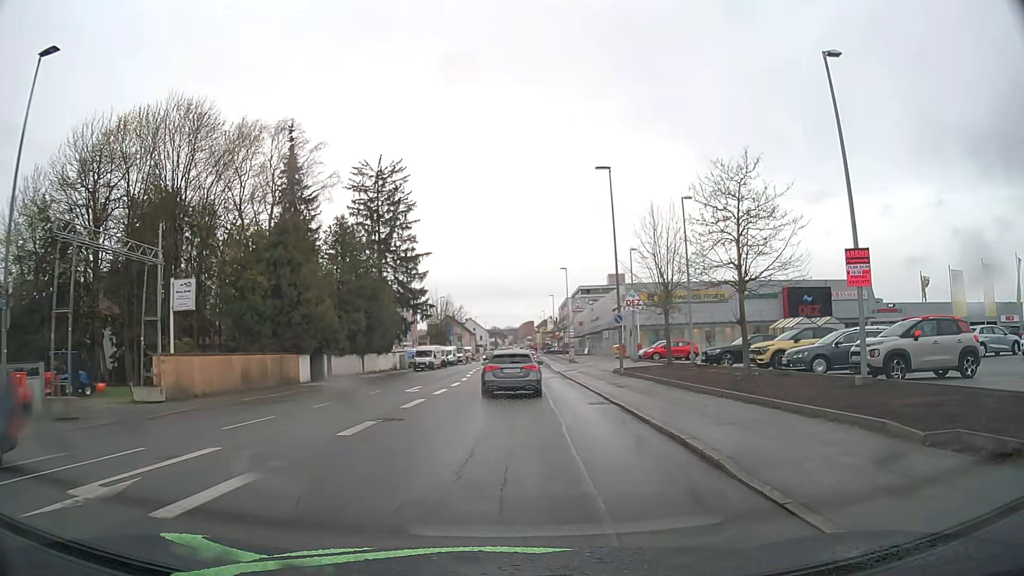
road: tertiary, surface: asphalt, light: Day
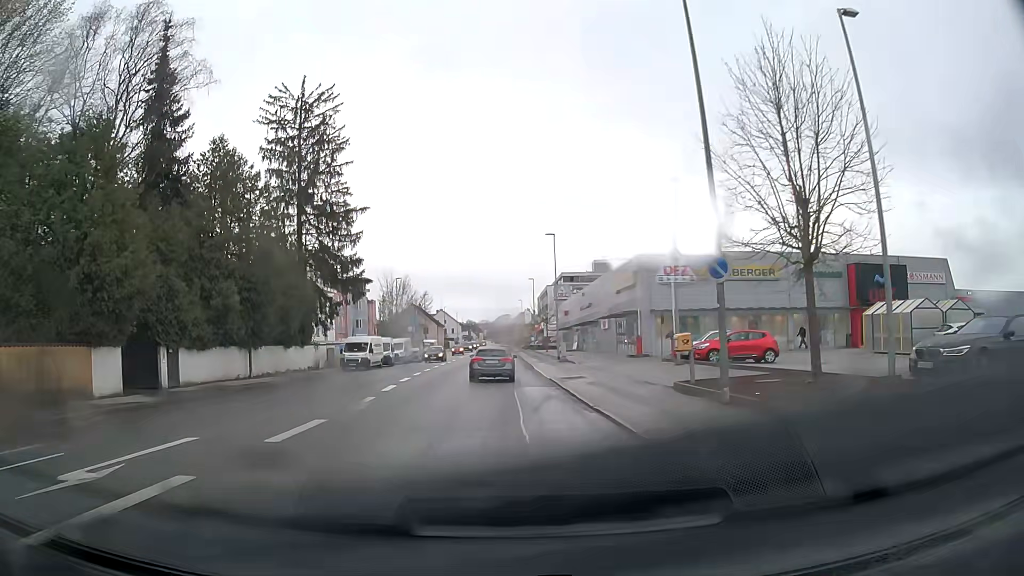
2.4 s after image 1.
(+0.8, +20.0) m; +2°
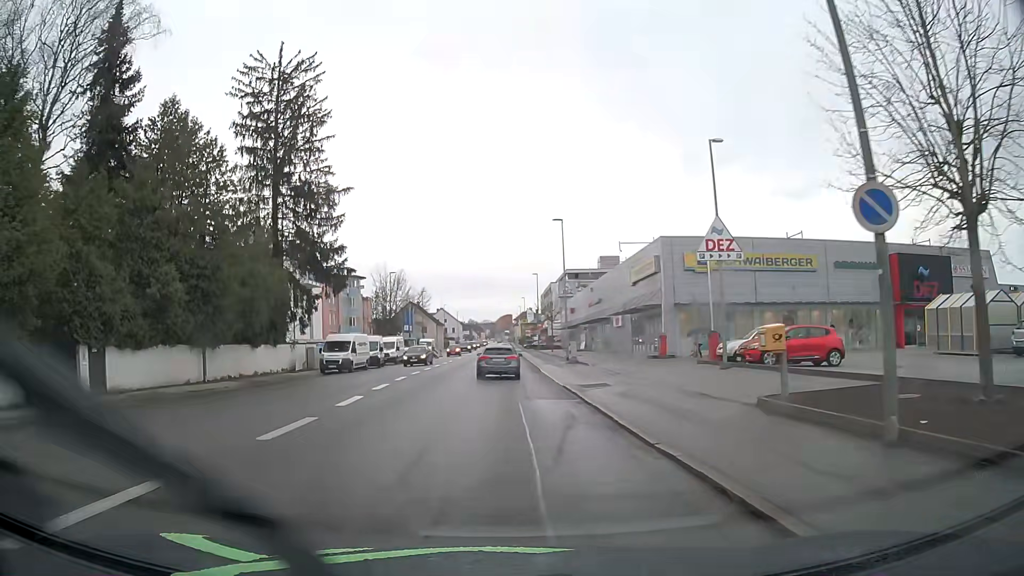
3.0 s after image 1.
(0.0, +6.3) m; 0°
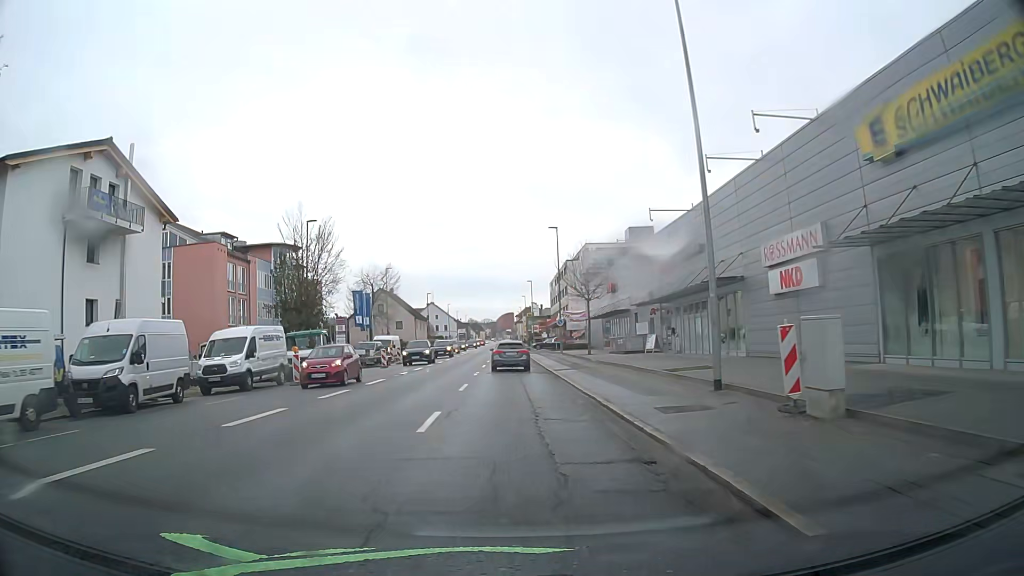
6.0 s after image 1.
(0.0, +35.0) m; 0°
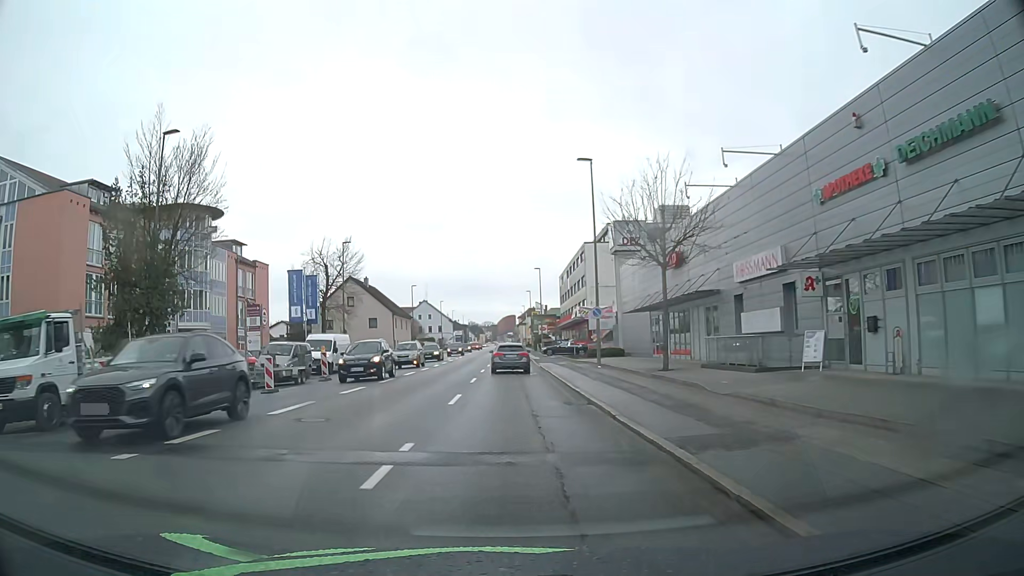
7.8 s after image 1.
(0.0, +21.8) m; 0°
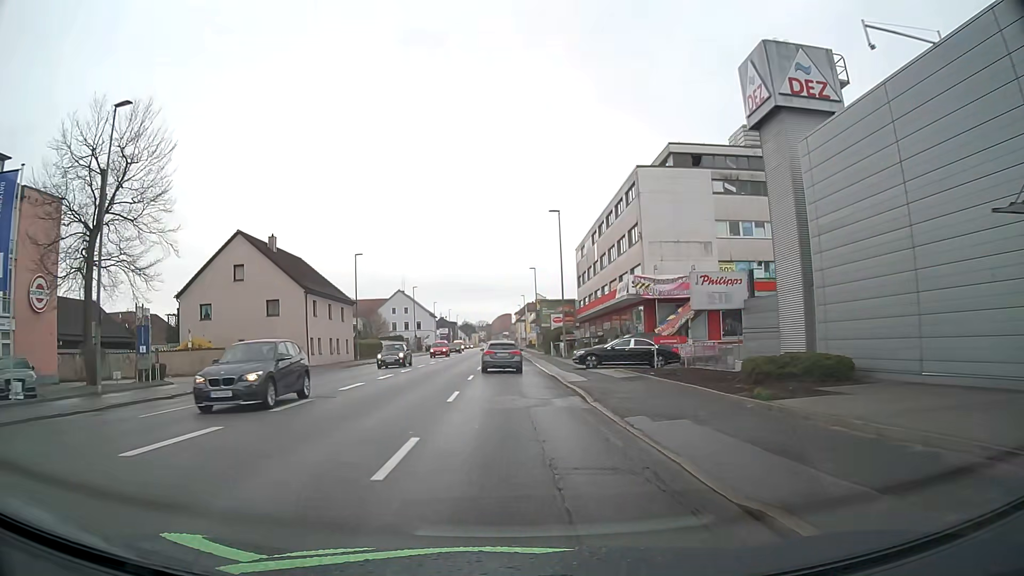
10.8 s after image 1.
(+0.3, +35.8) m; +1°
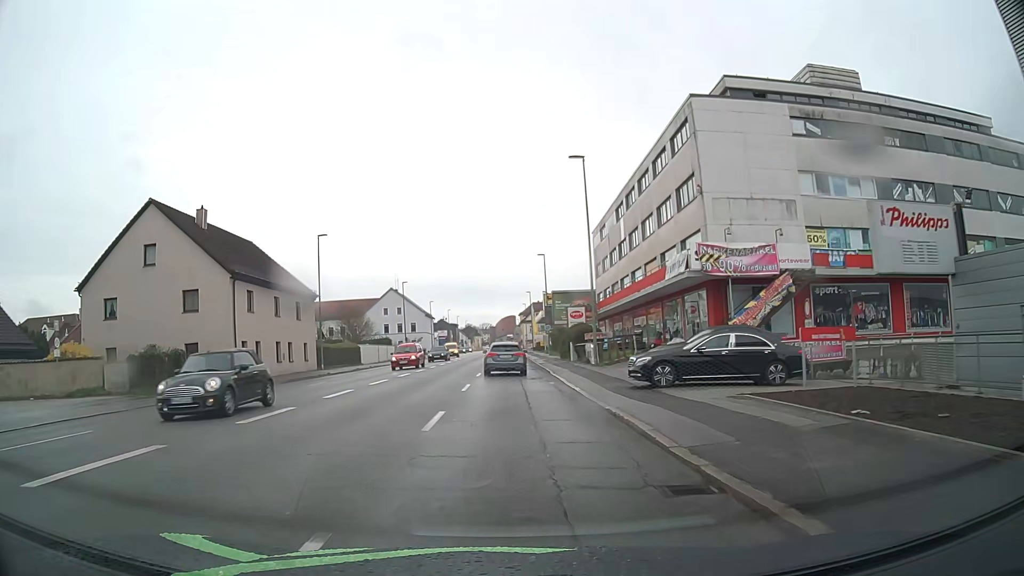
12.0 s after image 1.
(-0.1, +14.3) m; 0°
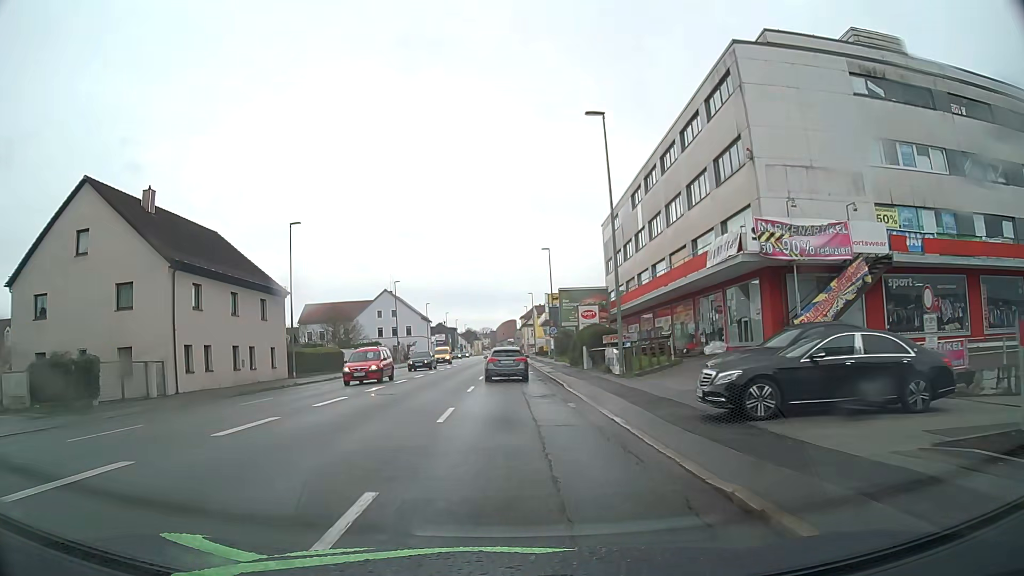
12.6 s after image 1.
(-0.1, +7.1) m; -1°
(0, +10) (0, +20) (0, +30) (0, +40) (+1, +50) (+1, +60) (+1, +70) (+1, +80) (+1, +90) (+1, +100) m
